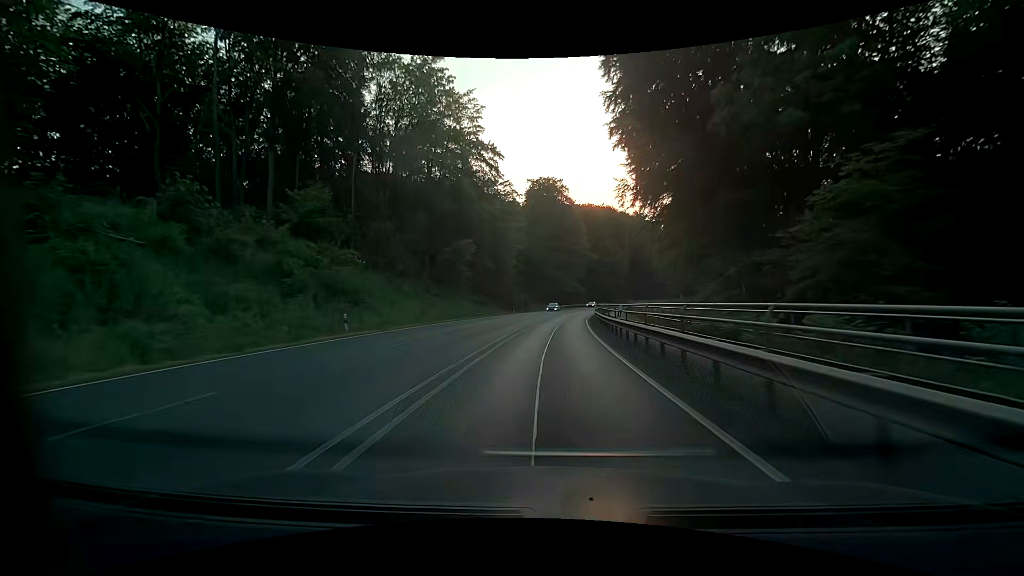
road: primary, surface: asphalt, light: Day
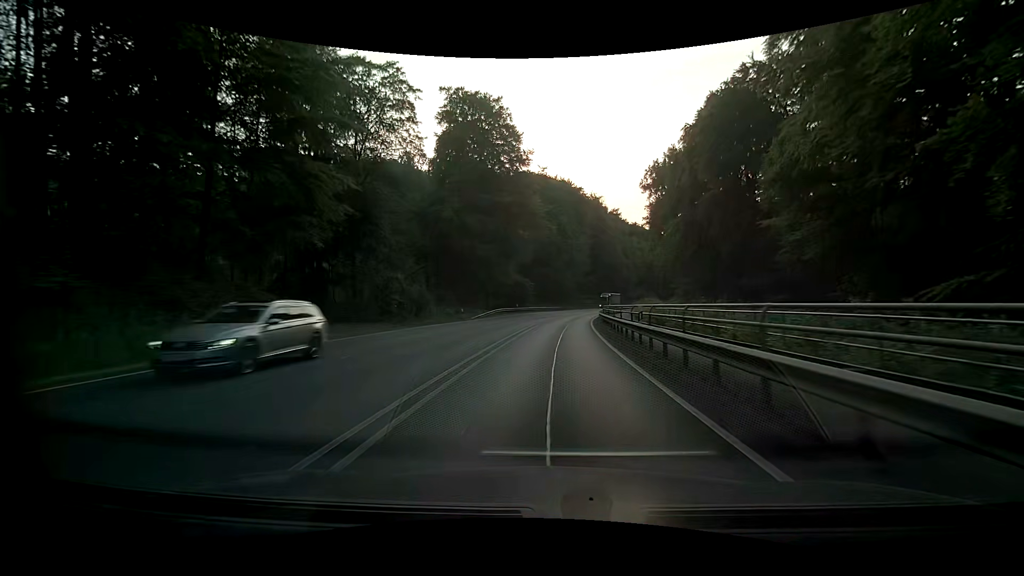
(+2.0, +52.1) m; +6°
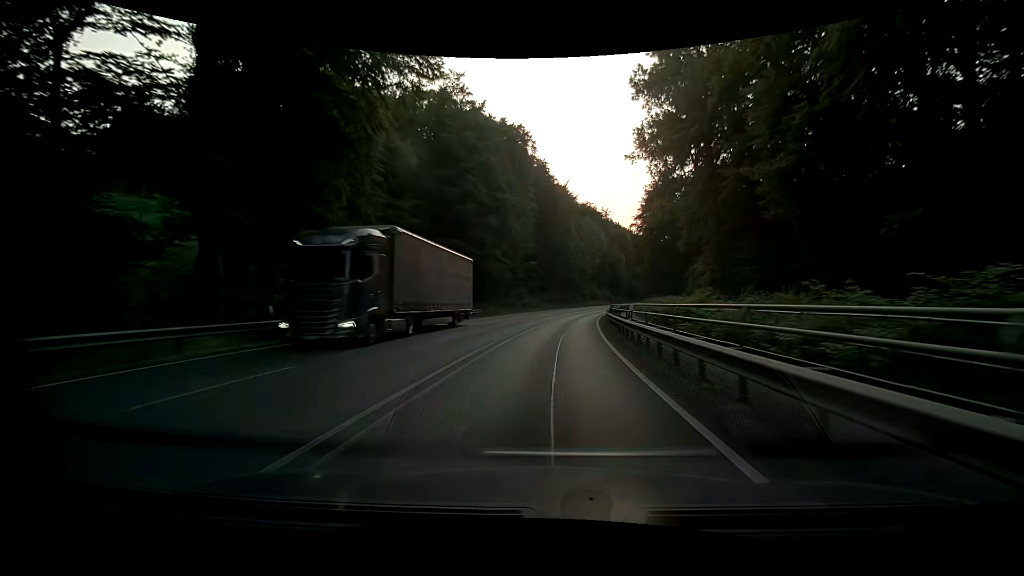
(+3.1, +51.5) m; +7°
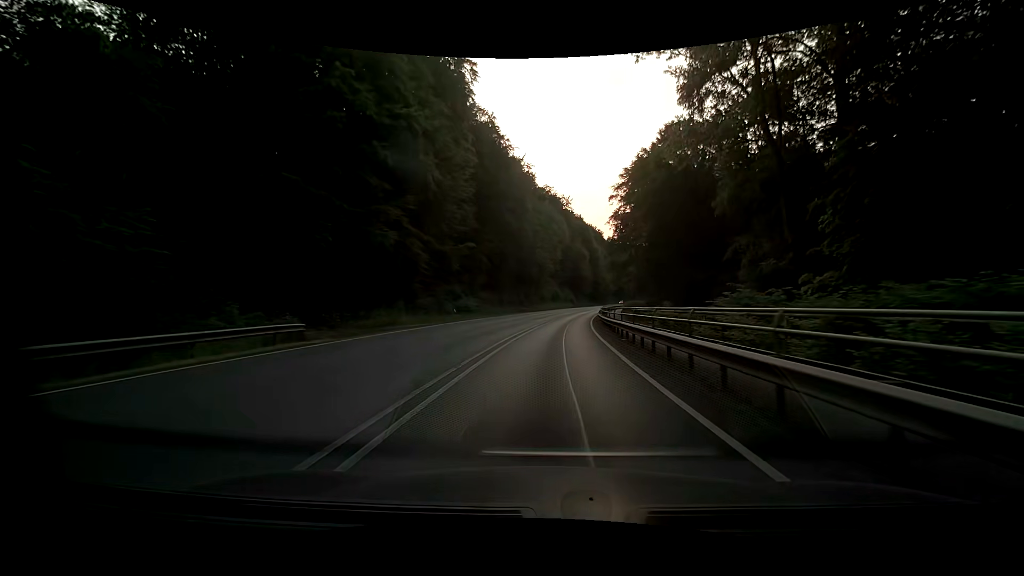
(+1.3, +30.9) m; +5°
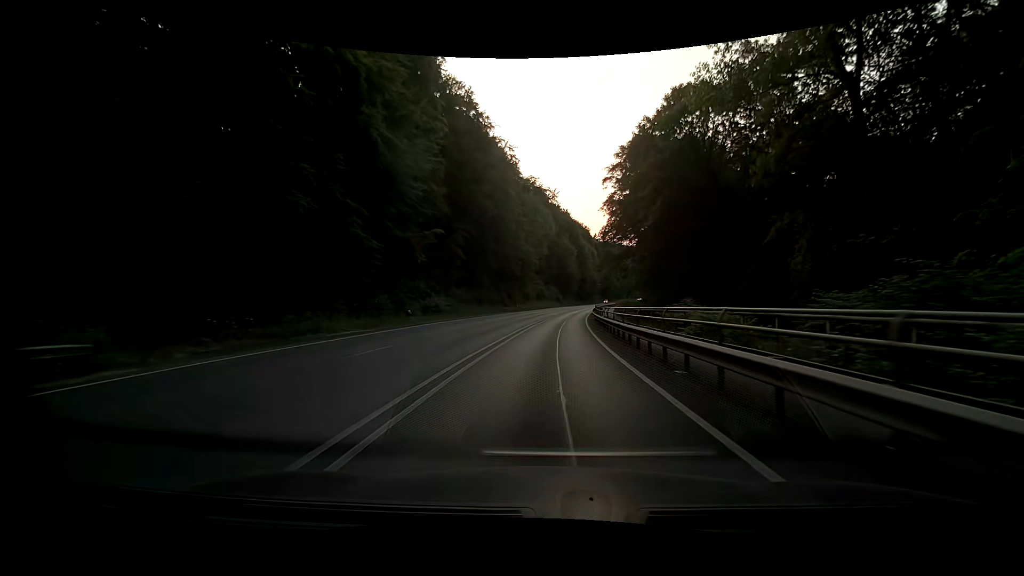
(+0.2, +10.3) m; +2°
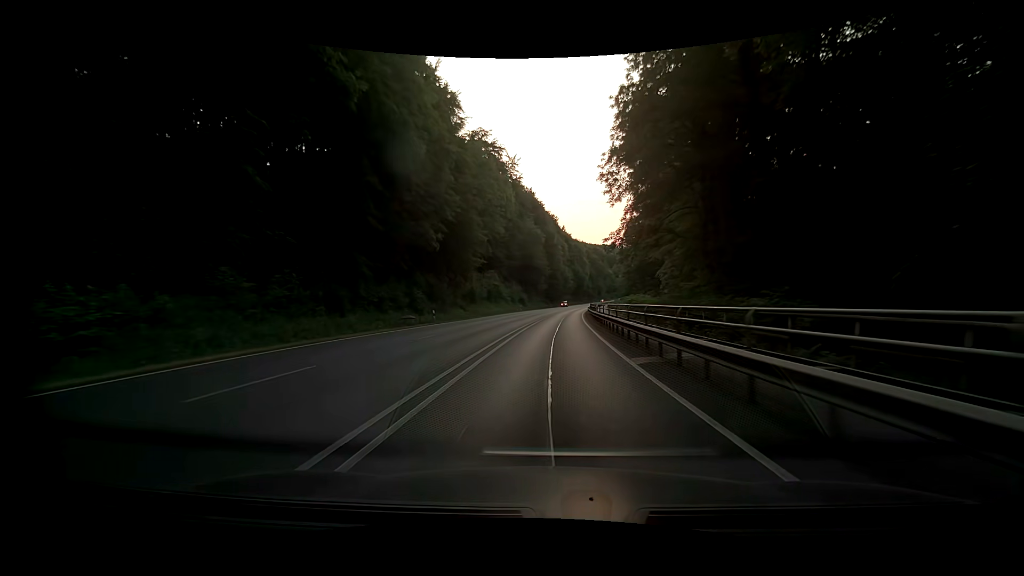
(+1.2, +41.3) m; +4°
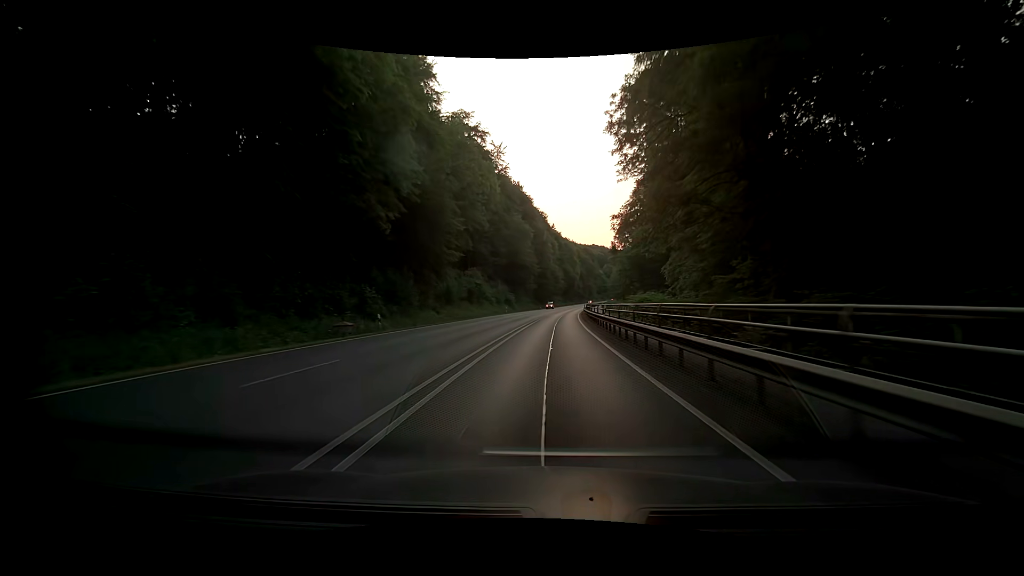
(+0.1, +10.5) m; +1°
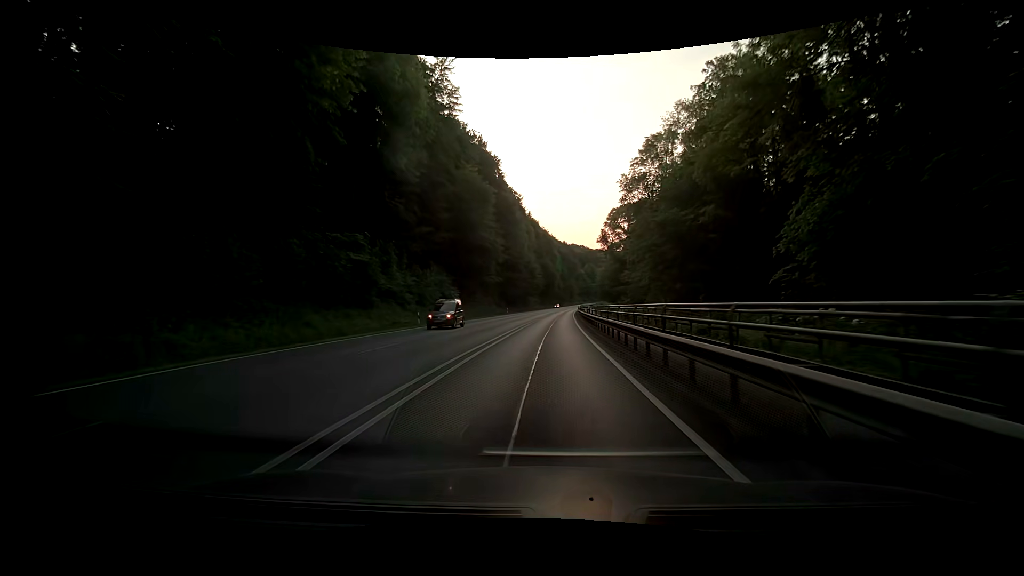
(+1.6, +42.2) m; +3°
(0, +10) (0, +20) (0, +30) (+1, +40) (+1, +50) (+2, +60) (+2, +70) (+3, +80) (+3, +90) (+4, +100) m
